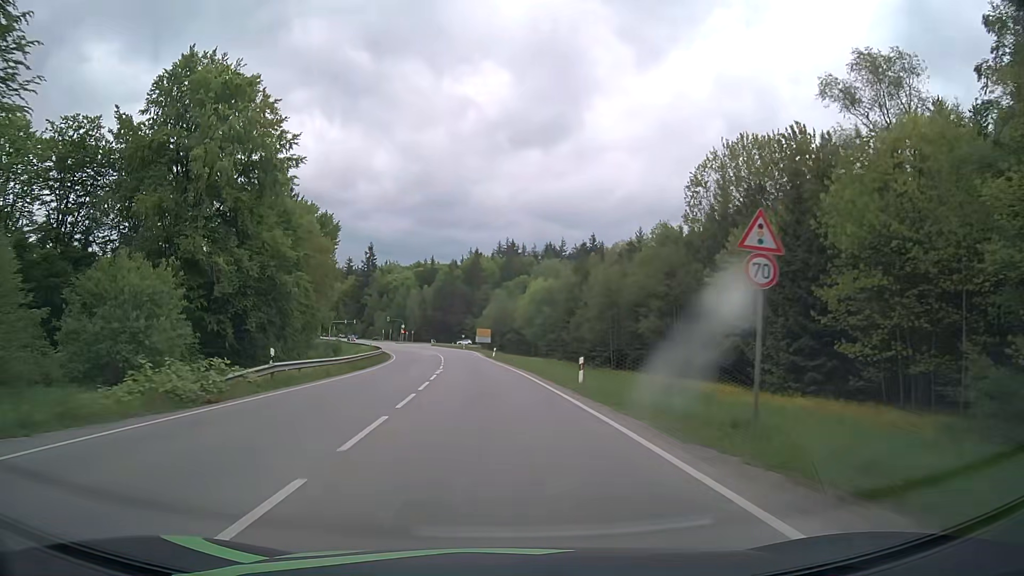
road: secondary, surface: asphalt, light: Day
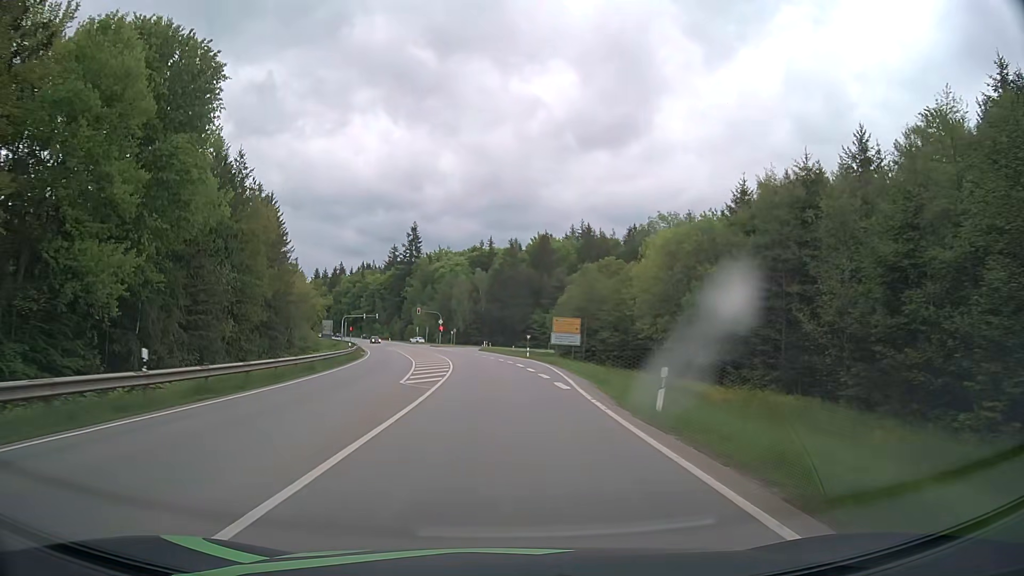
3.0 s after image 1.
(-3.0, +53.7) m; -6°
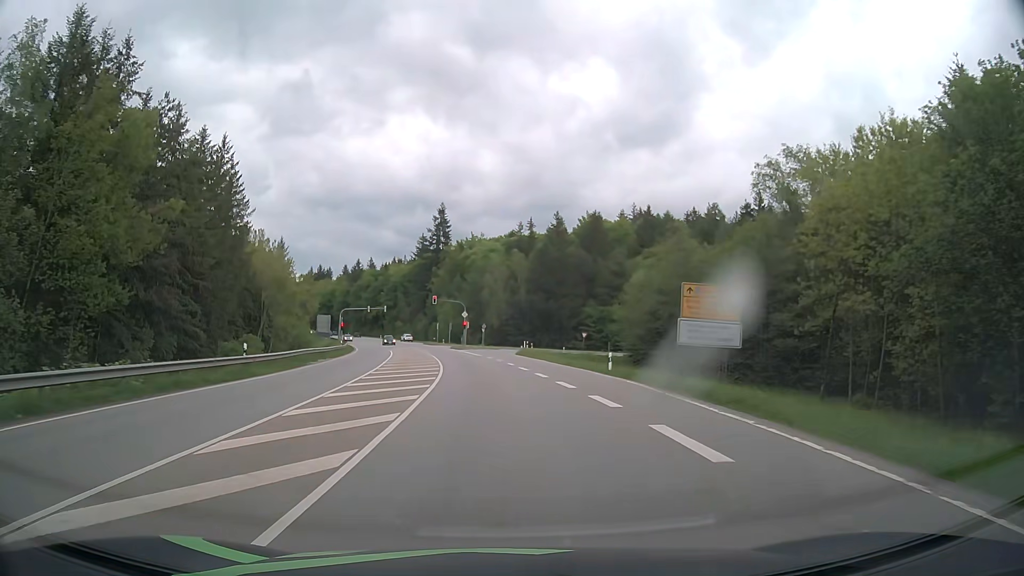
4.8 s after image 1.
(-0.8, +31.1) m; -3°
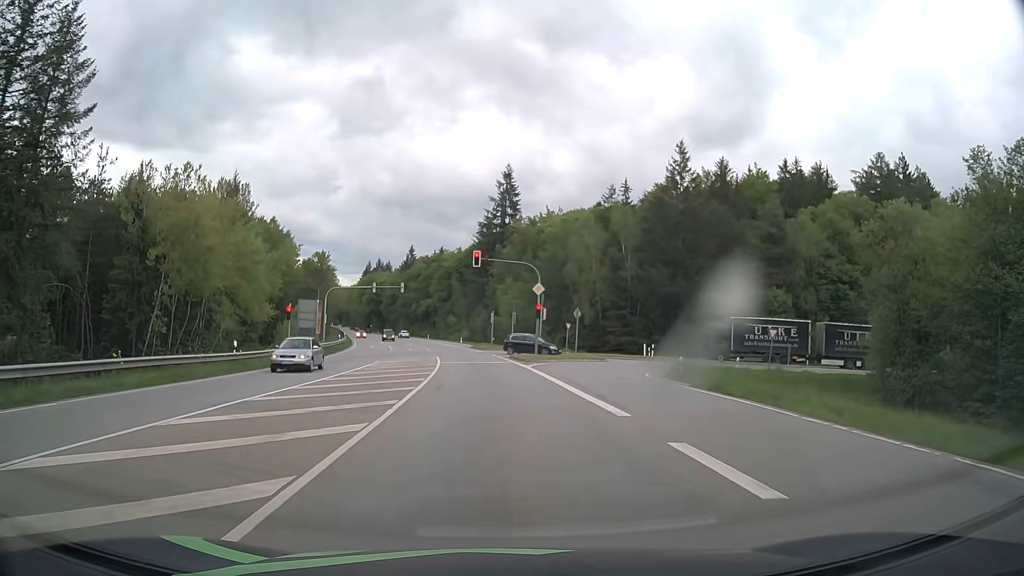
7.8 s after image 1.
(-2.6, +43.4) m; -7°
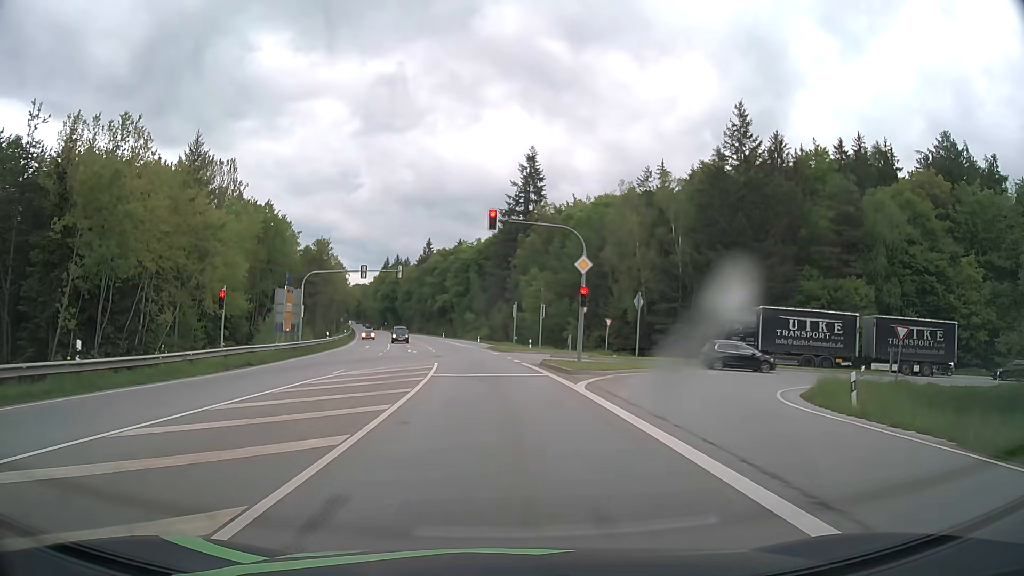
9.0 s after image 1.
(-0.2, +13.3) m; -1°
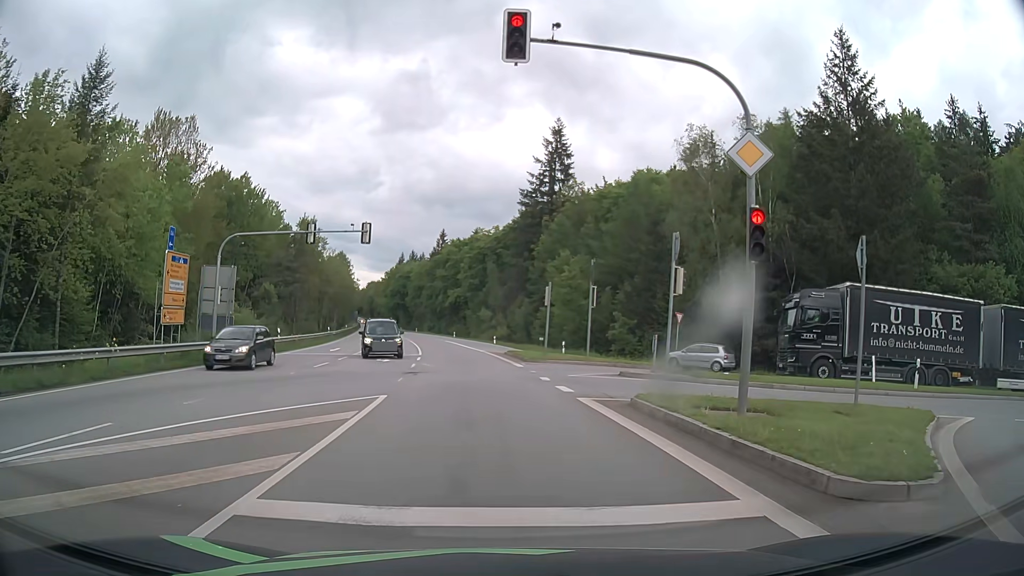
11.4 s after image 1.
(-0.4, +17.3) m; -2°
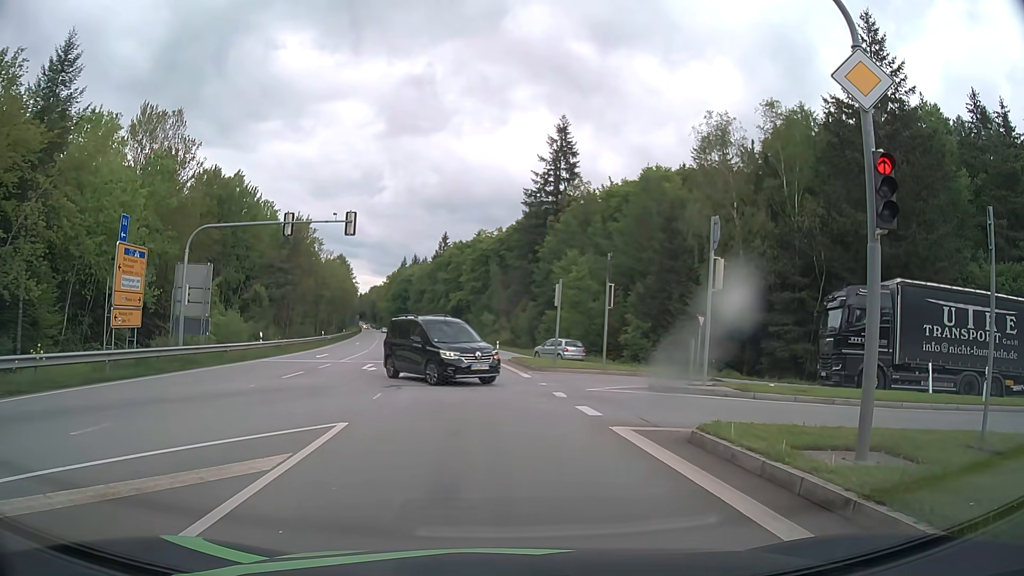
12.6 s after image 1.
(0.0, +3.5) m; -1°
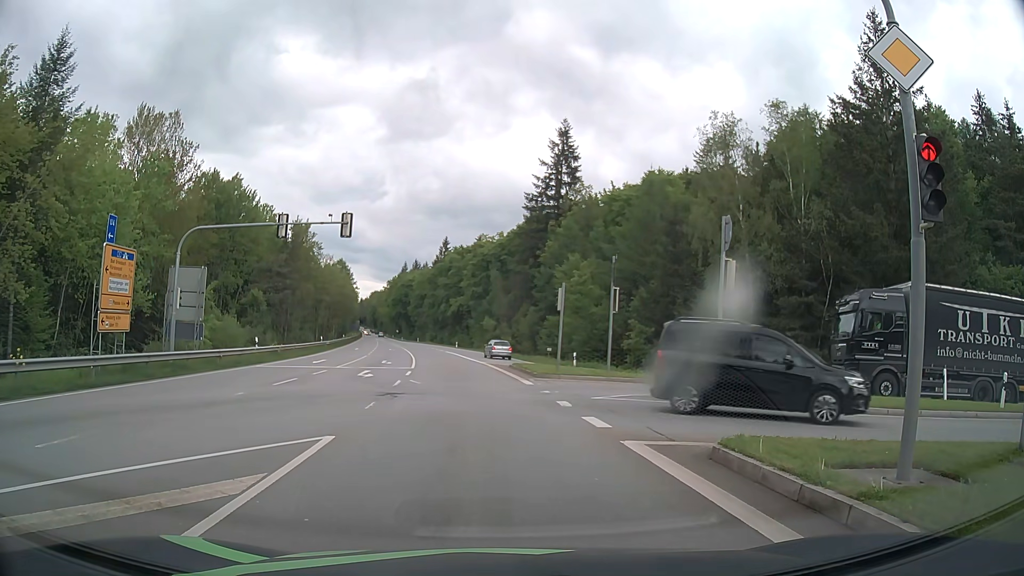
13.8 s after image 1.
(0.0, +0.8) m; 0°
(0, +10) (-1, +20) (-2, +30) (-3, +40) (-4, +50) (-5, +60) (-7, +70) (-8, +79) (-10, +89) (-12, +99) m
